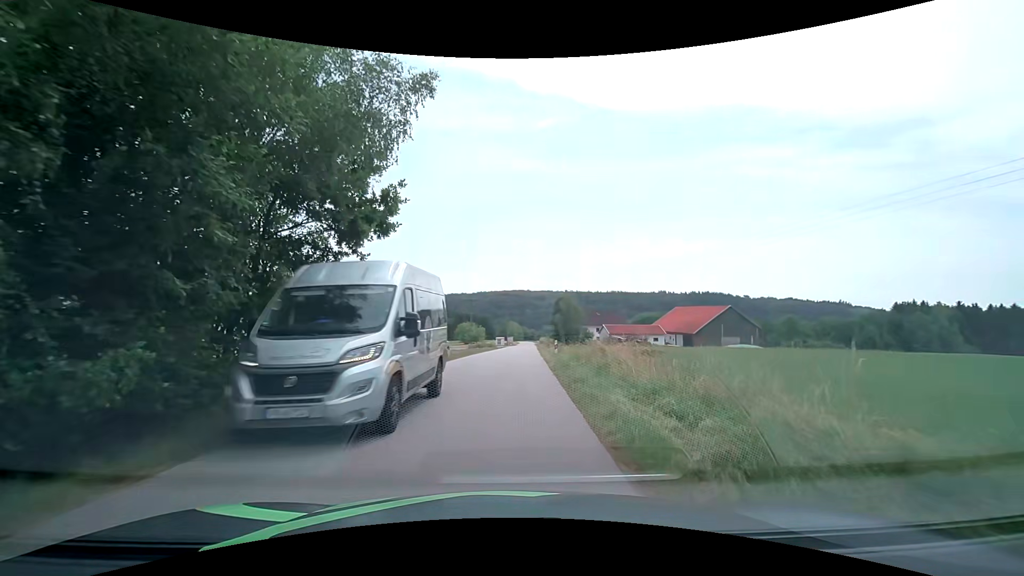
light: Day
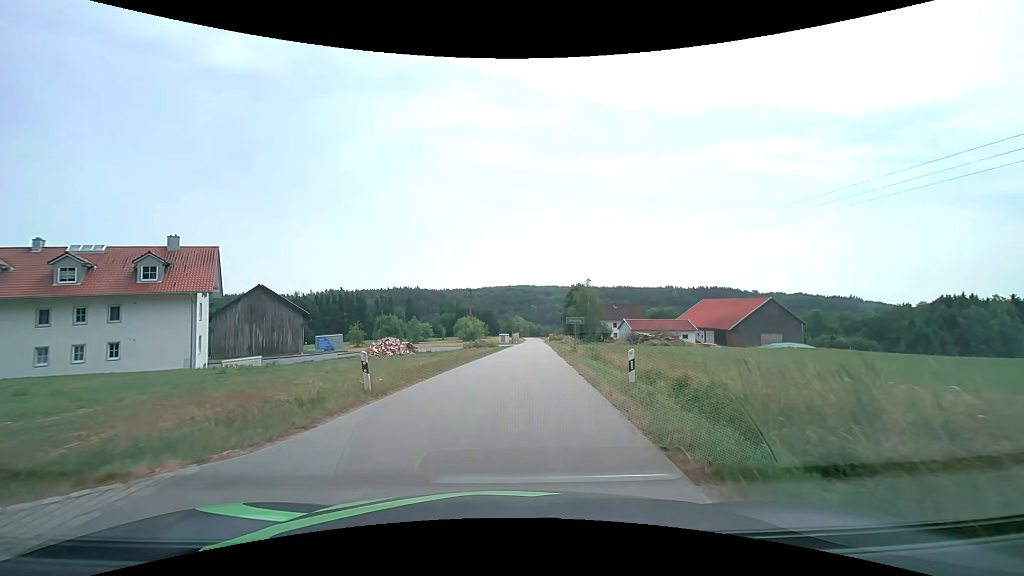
(0.0, +16.5) m; 0°
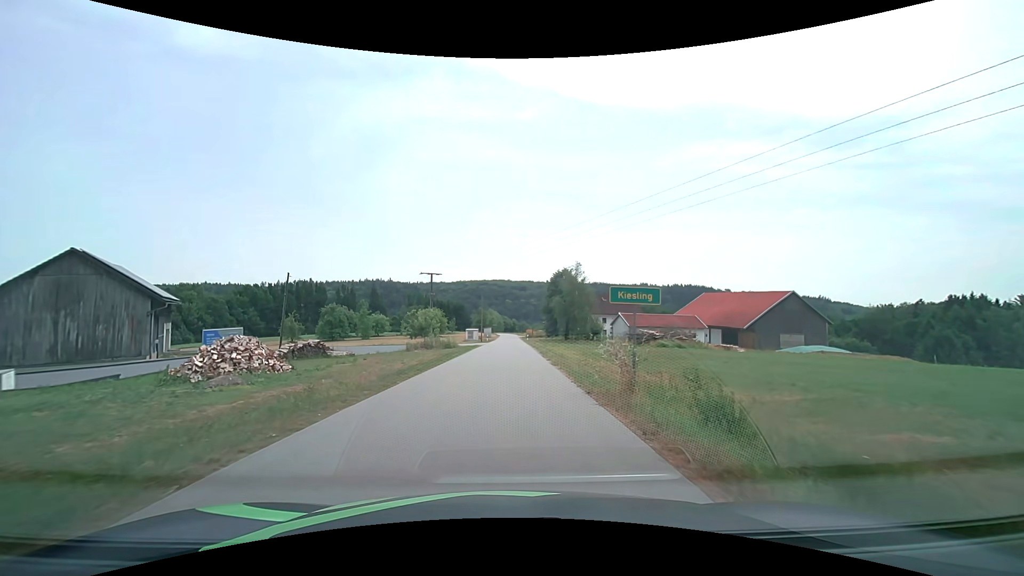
(+0.6, +19.5) m; +2°
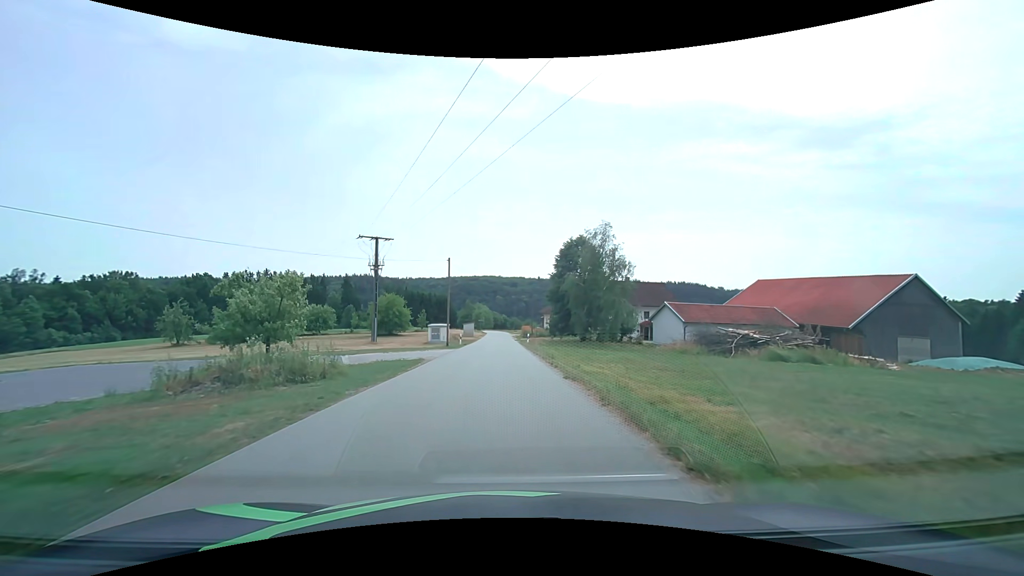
(+0.4, +29.1) m; +1°
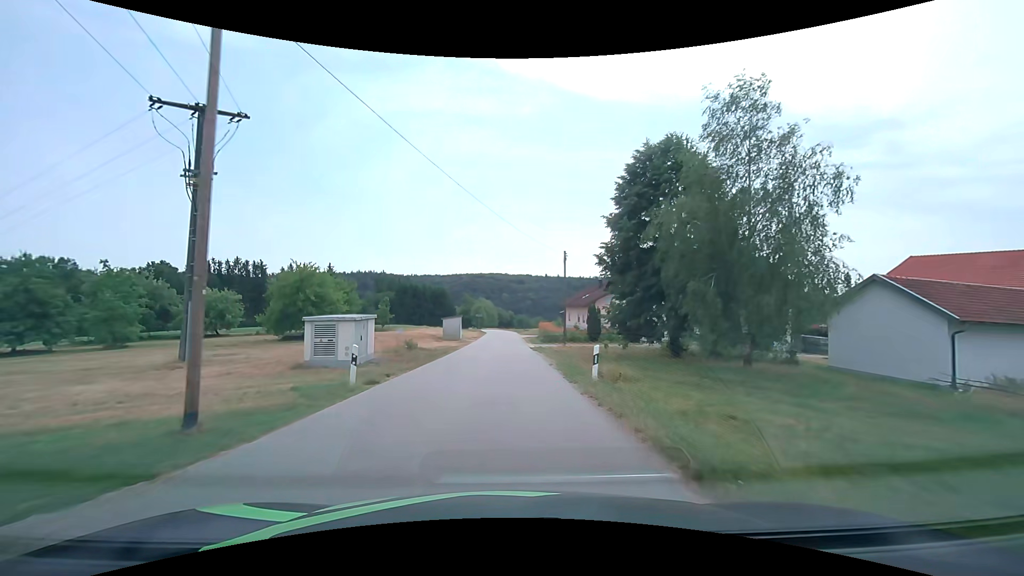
(-0.2, +30.8) m; -1°
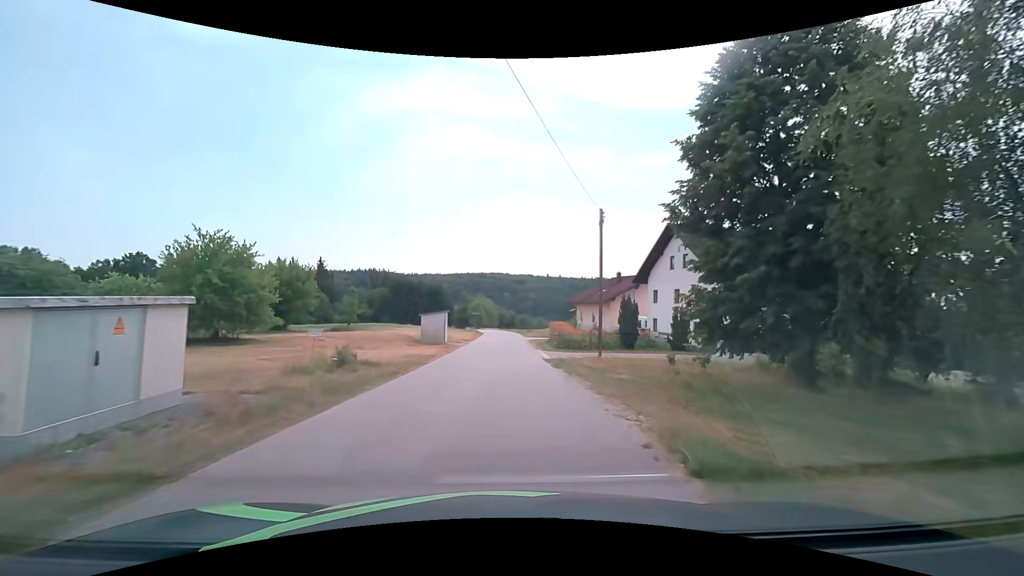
(0.0, +12.2) m; 0°
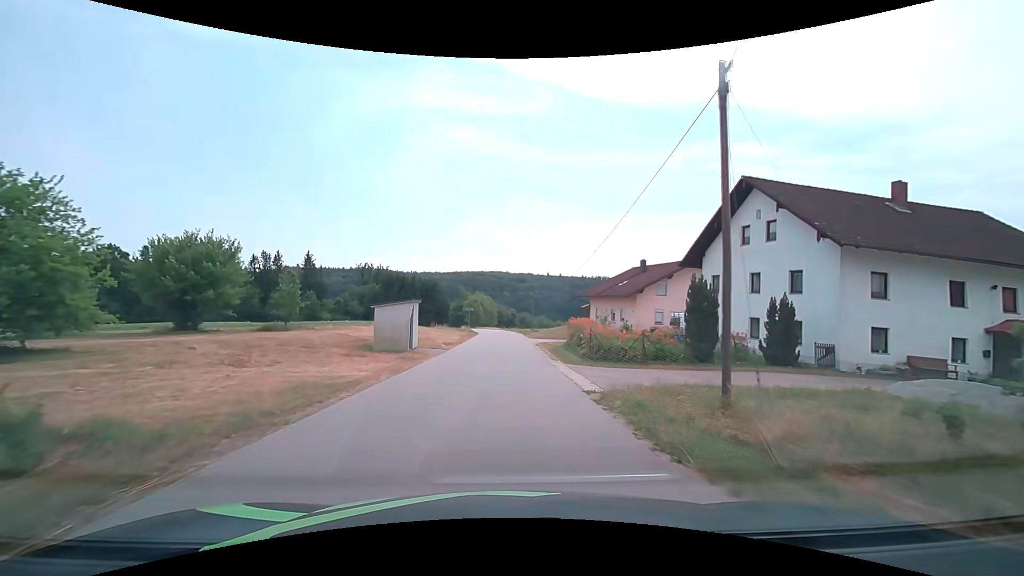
(0.0, +11.9) m; 0°
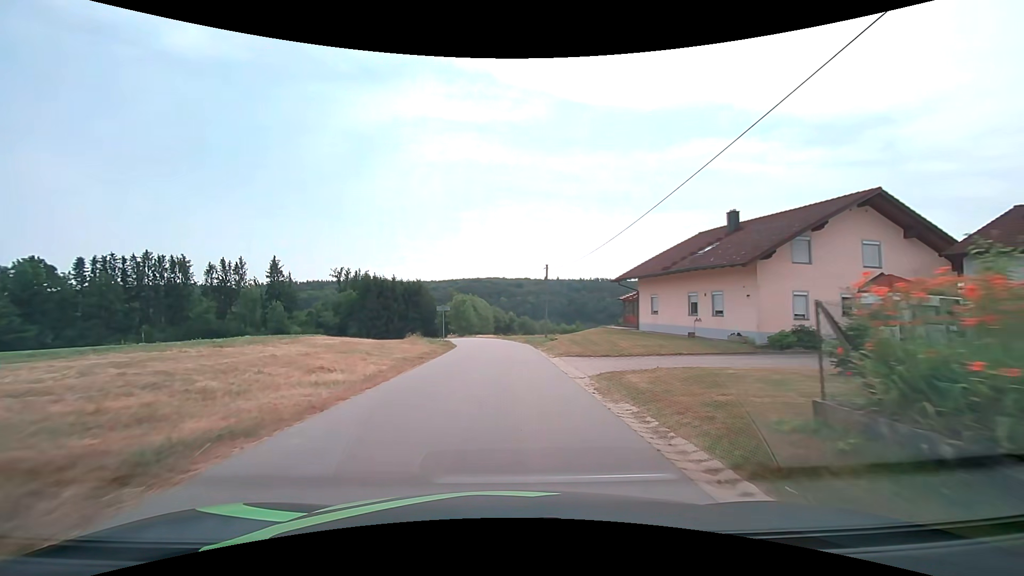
(0.0, +23.2) m; 0°
(0, +10) (0, +20) (0, +30) (-1, +40) (-3, +50) (-5, +60) (-7, +69) (-10, +79) (-12, +89) (-14, +98) m
